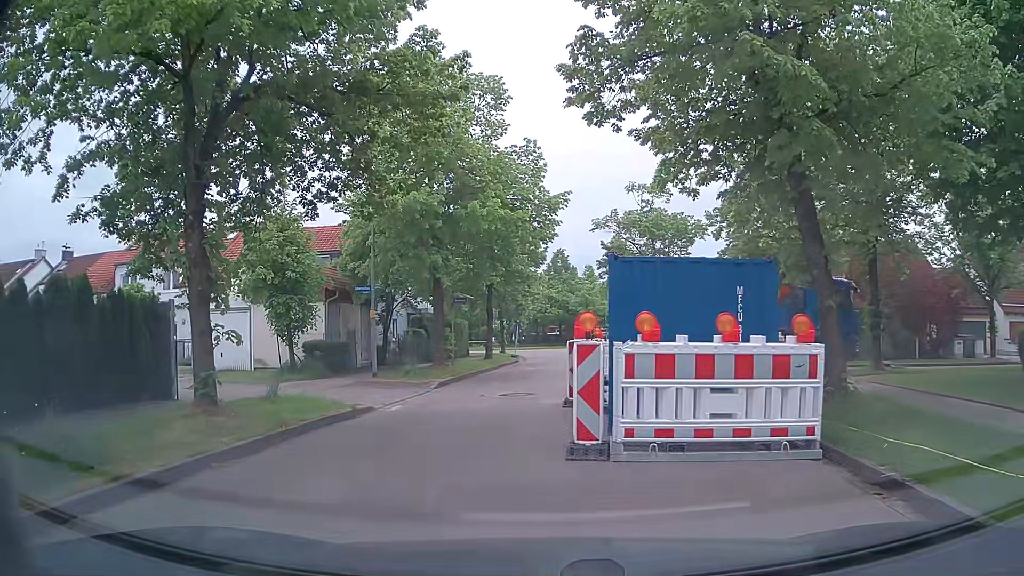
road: residential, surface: asphalt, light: Day
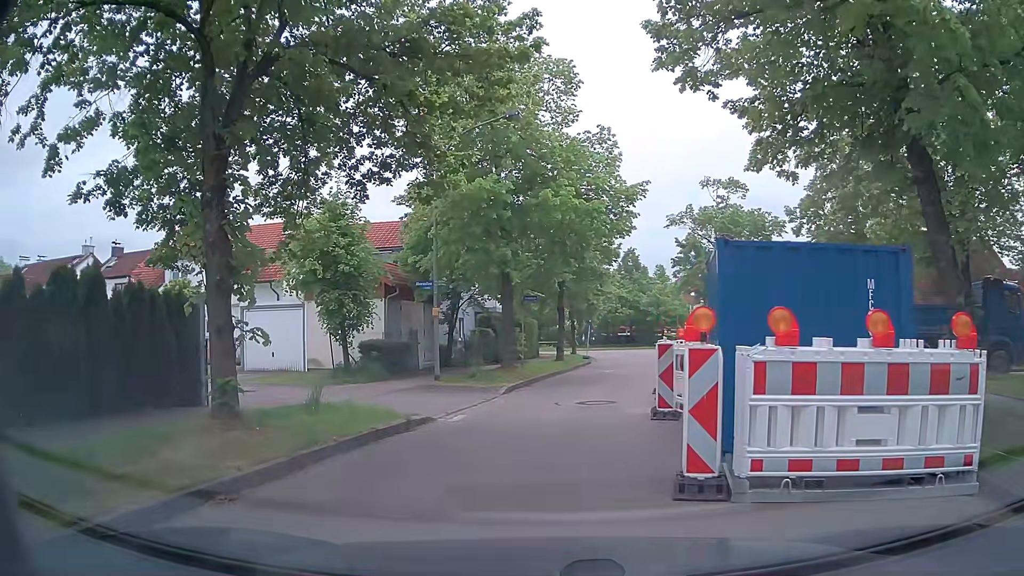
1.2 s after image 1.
(-0.1, +1.7) m; -5°
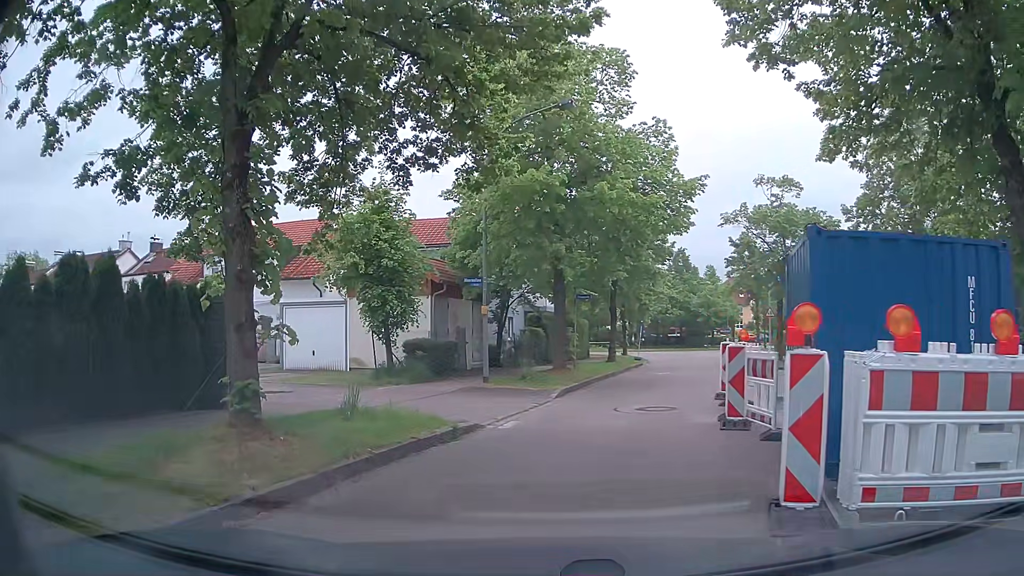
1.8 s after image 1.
(-0.1, +1.0) m; -4°
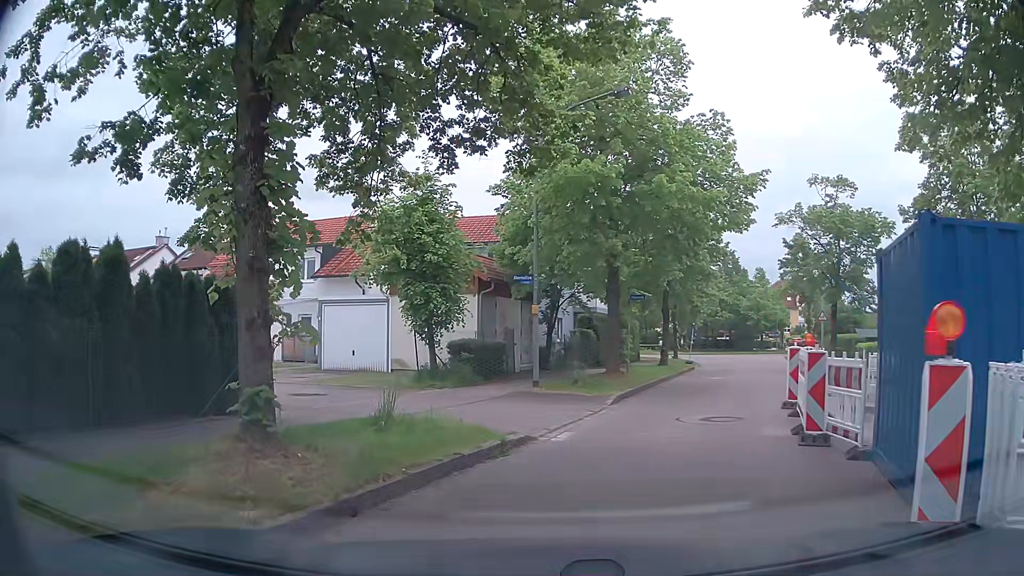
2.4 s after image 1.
(-0.1, +1.1) m; -6°
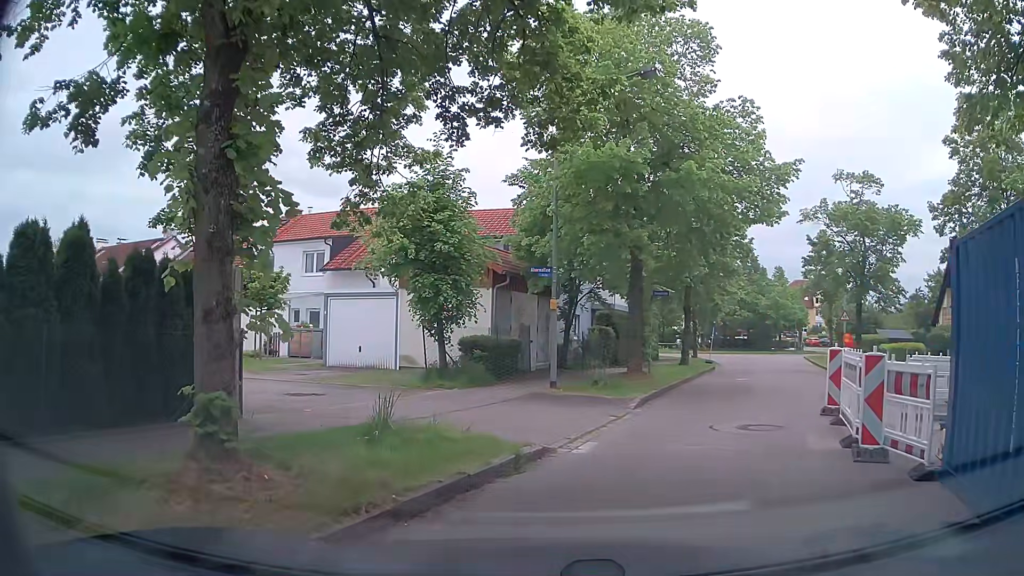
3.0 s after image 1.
(0.0, +1.2) m; -2°
